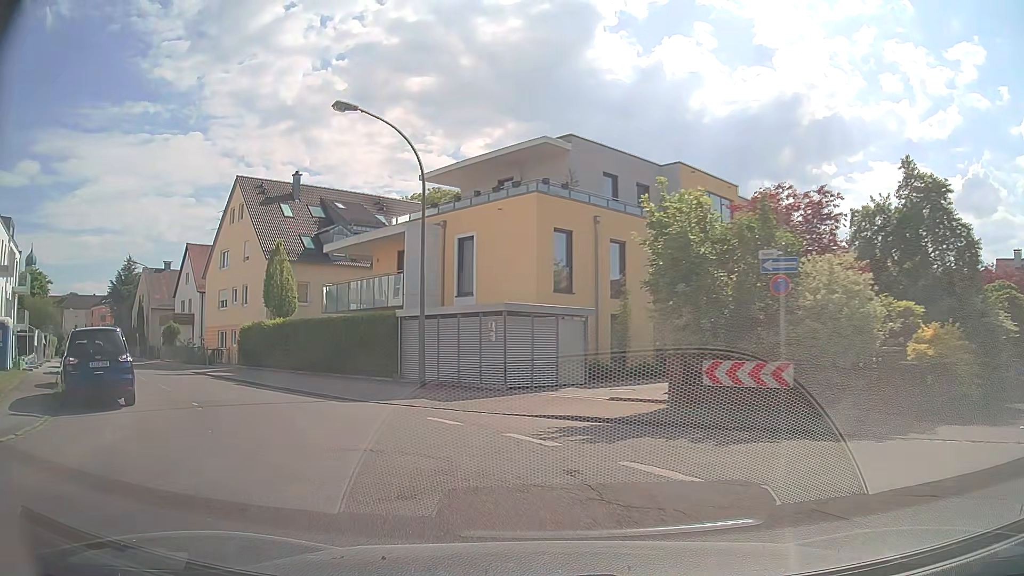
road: tertiary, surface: asphalt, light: Day
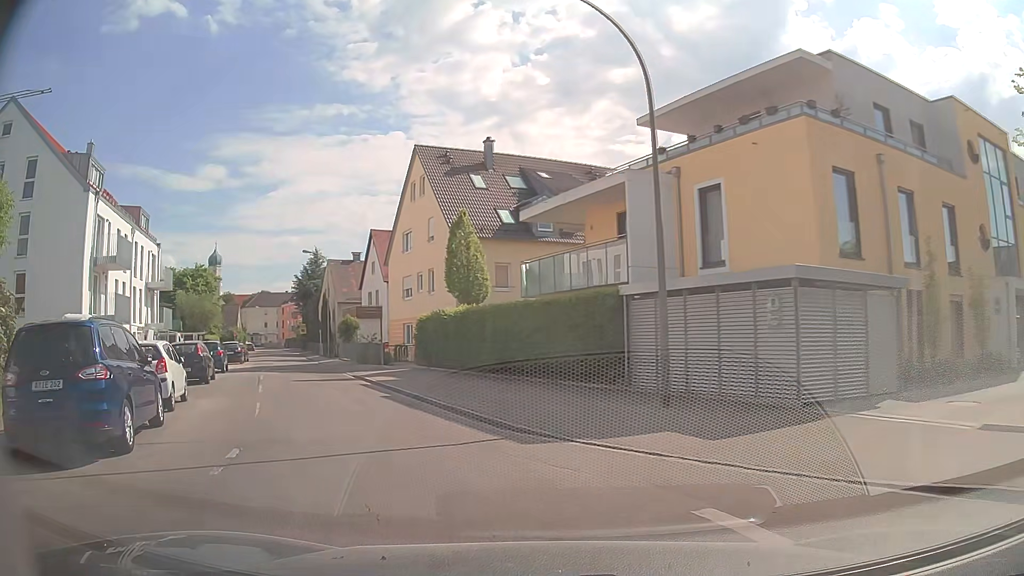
(-1.1, +7.5) m; -19°
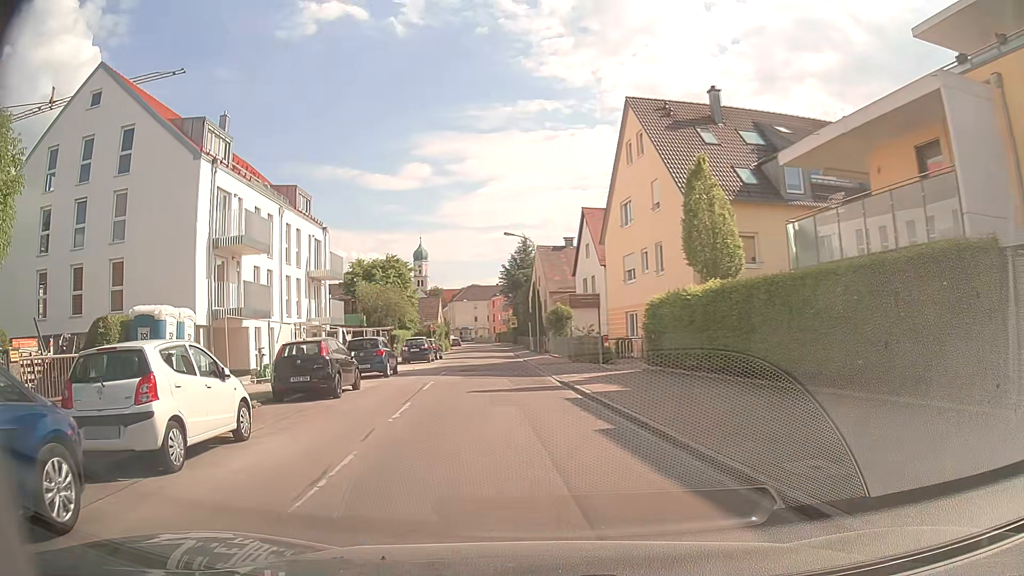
(-1.2, +7.4) m; -19°
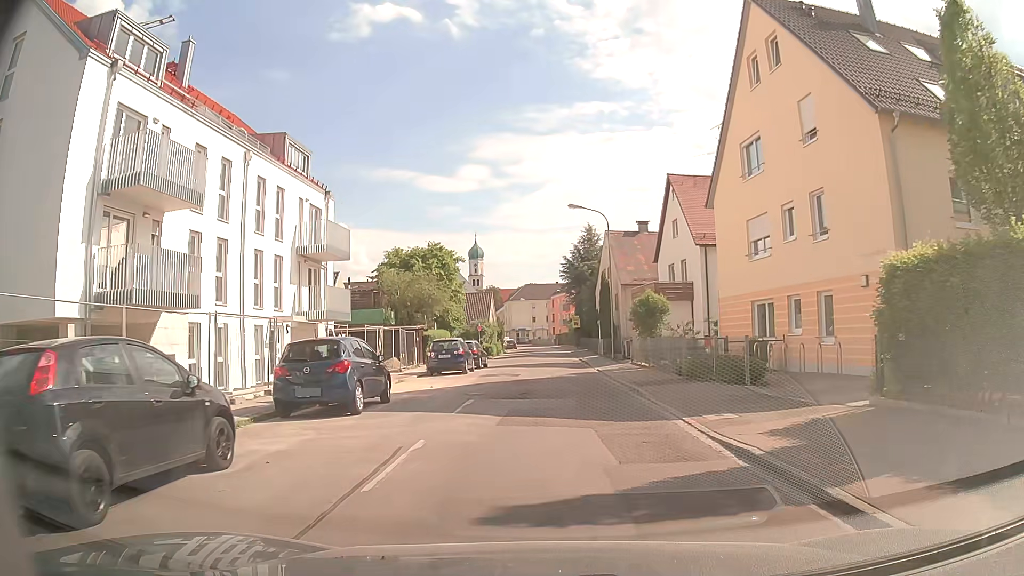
(-1.0, +11.8) m; -5°
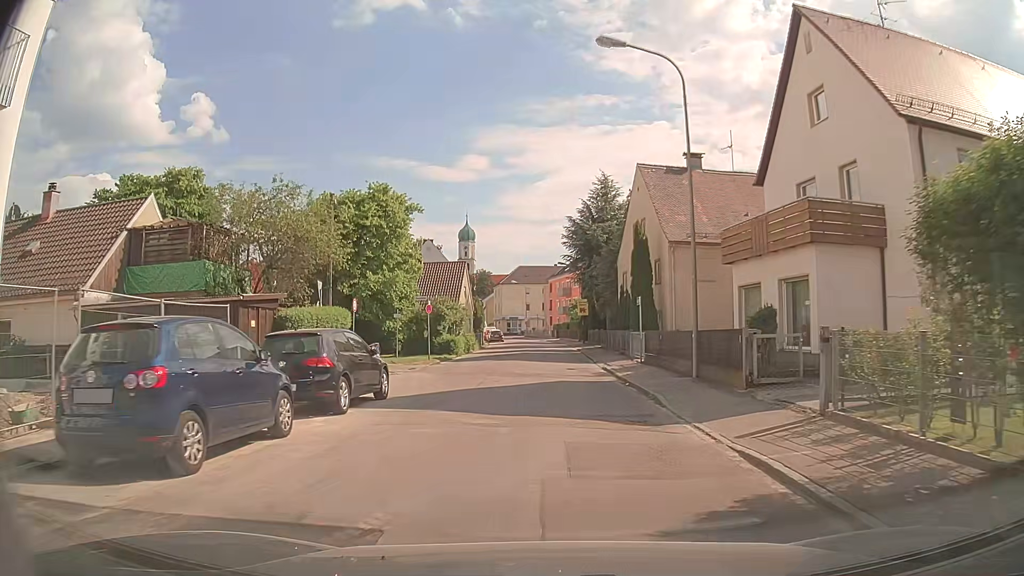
(-0.1, +23.1) m; 0°
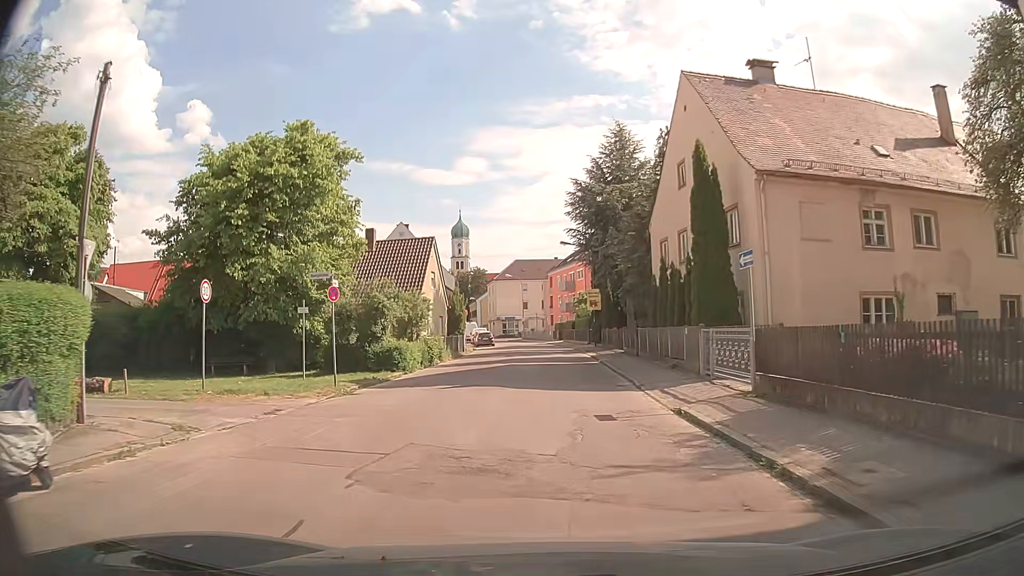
(-0.1, +14.9) m; -1°
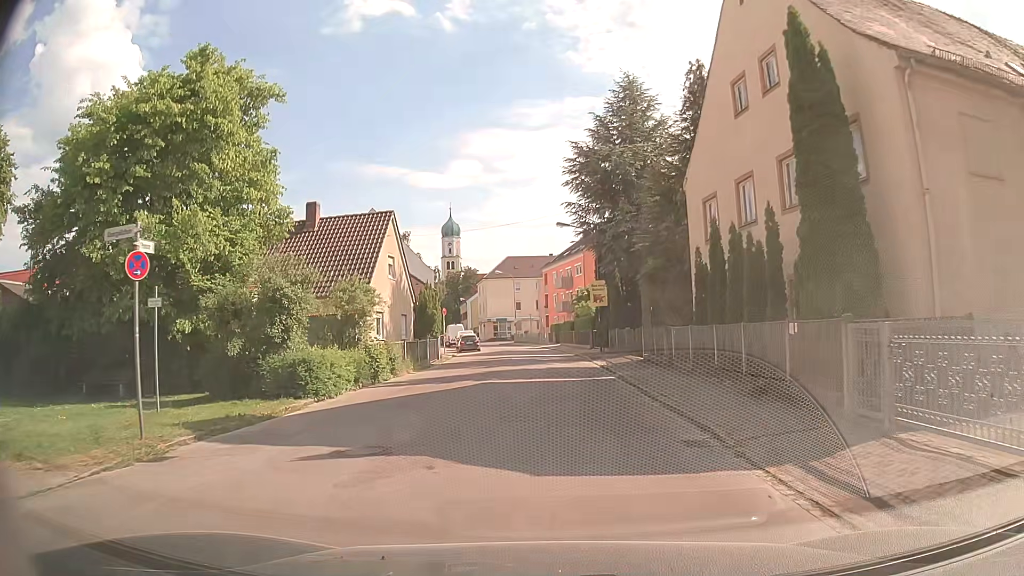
(+0.1, +9.2) m; +1°
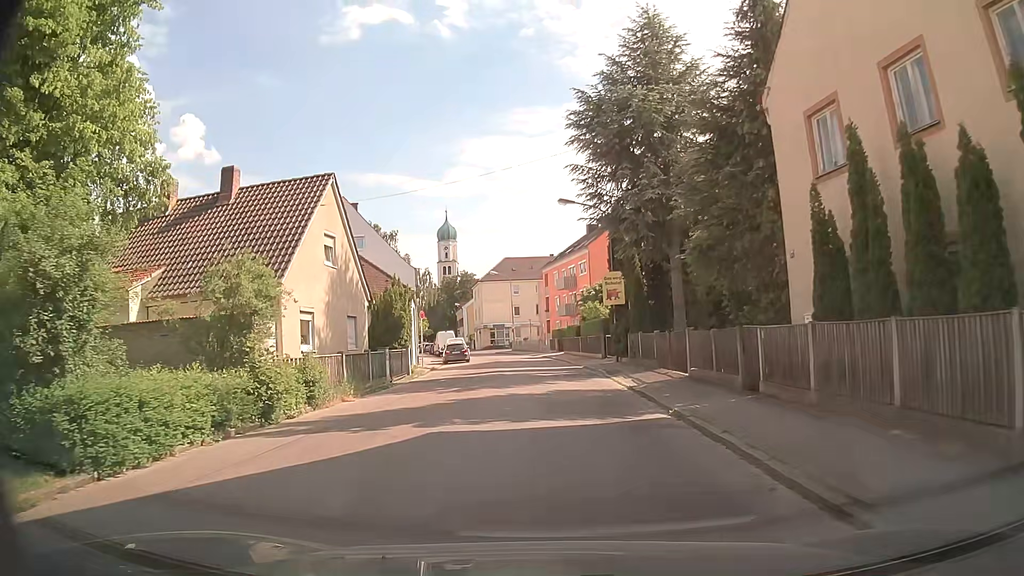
(0.0, +8.7) m; 0°
(0, +10) (0, +20) (0, +30) (-1, +40) (-2, +50) (-3, +60) (-5, +70) (-7, +79) (-9, +89) (-11, +99) m
